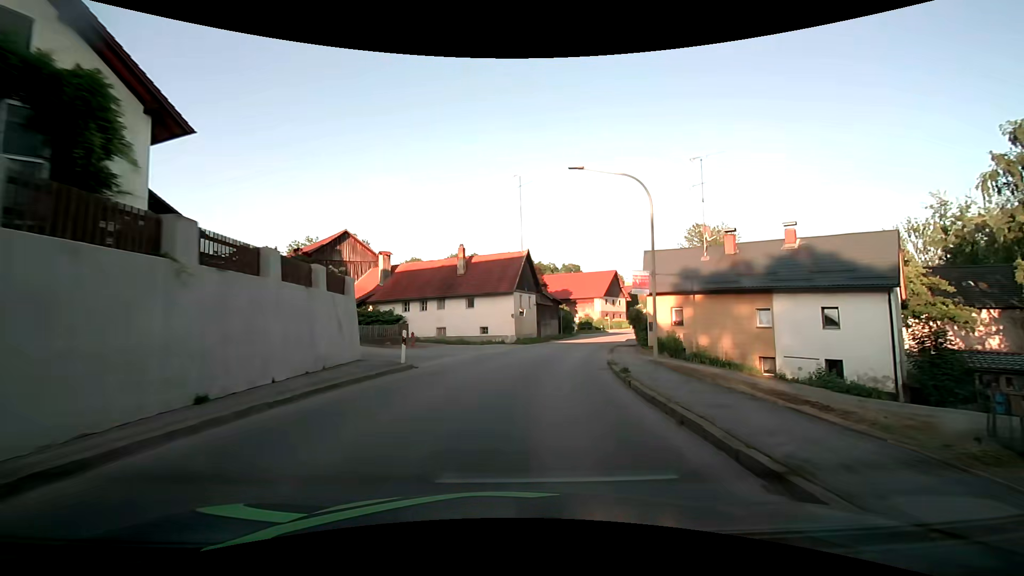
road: secondary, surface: asphalt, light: Day
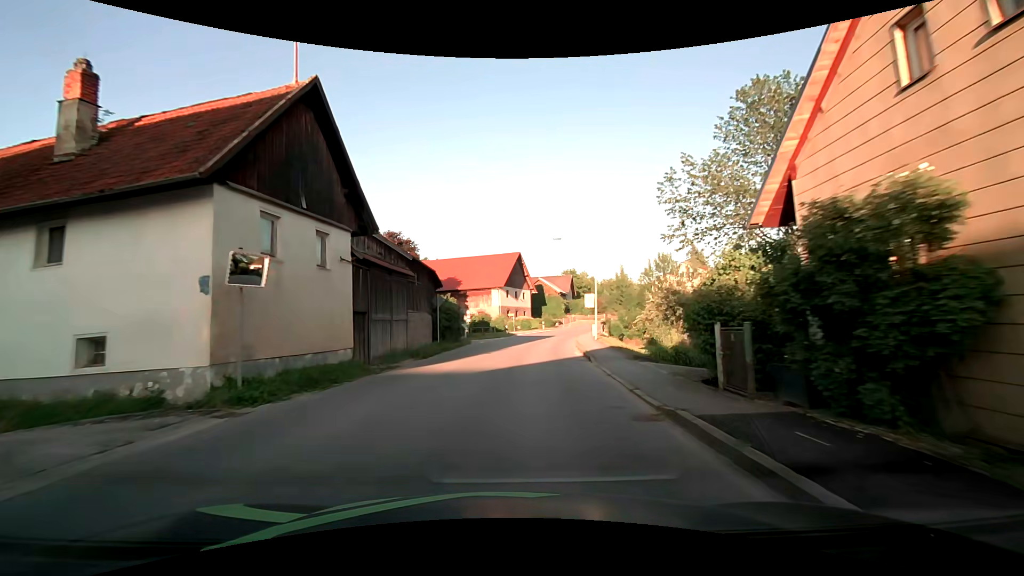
(+4.1, +30.2) m; +13°
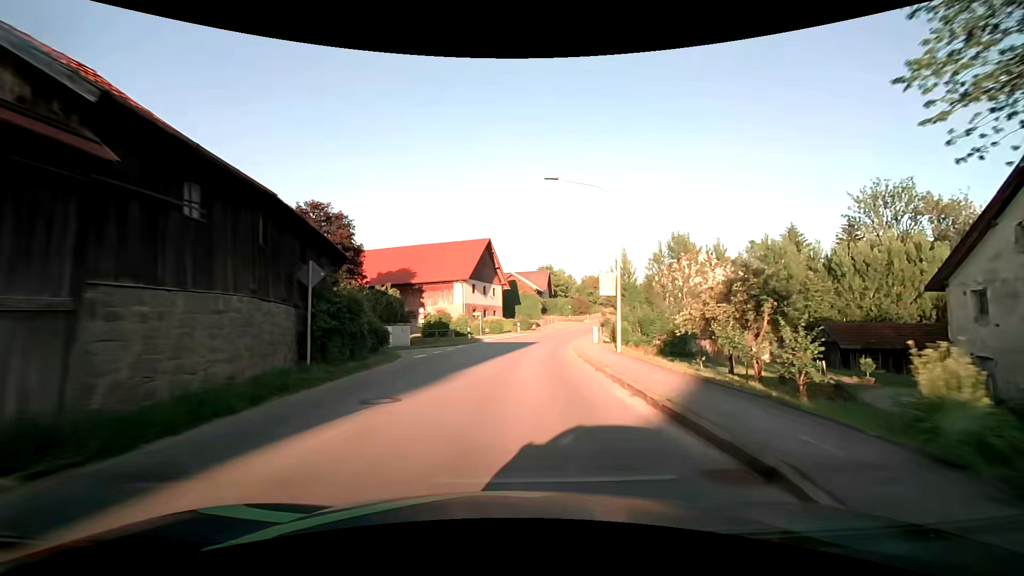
(+0.6, +15.3) m; +4°
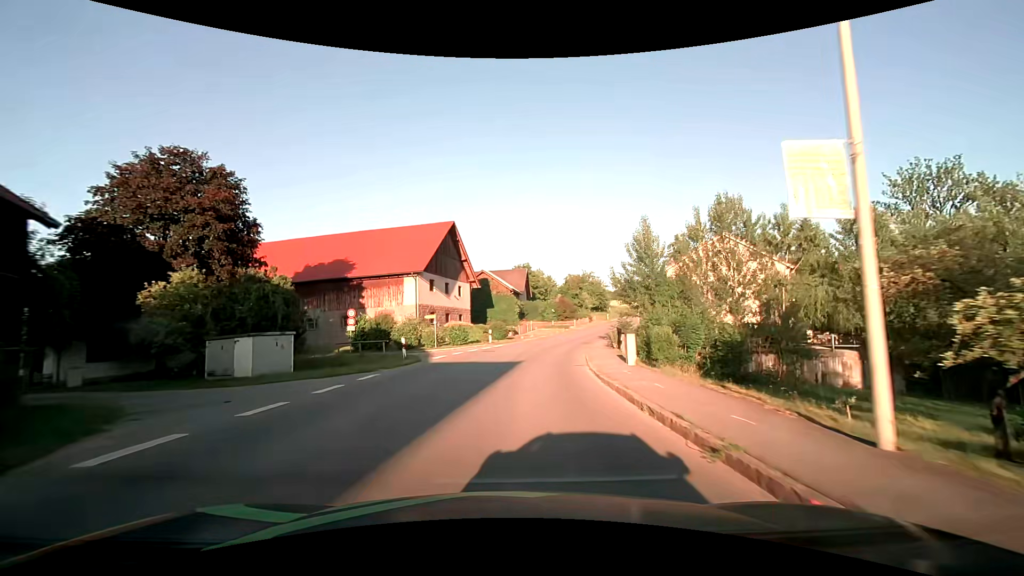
(+0.3, +15.2) m; +2°
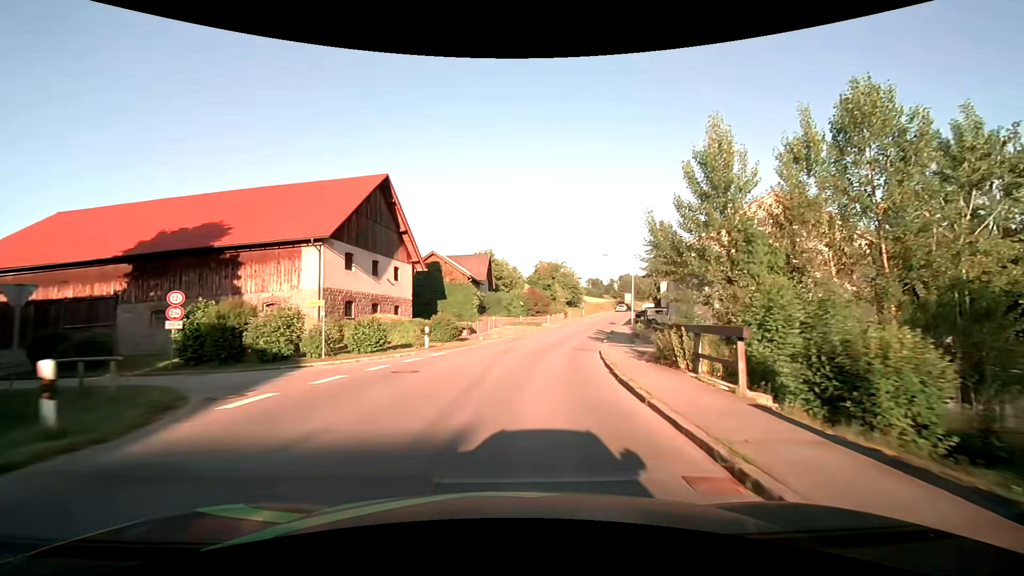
(+0.5, +15.1) m; +4°
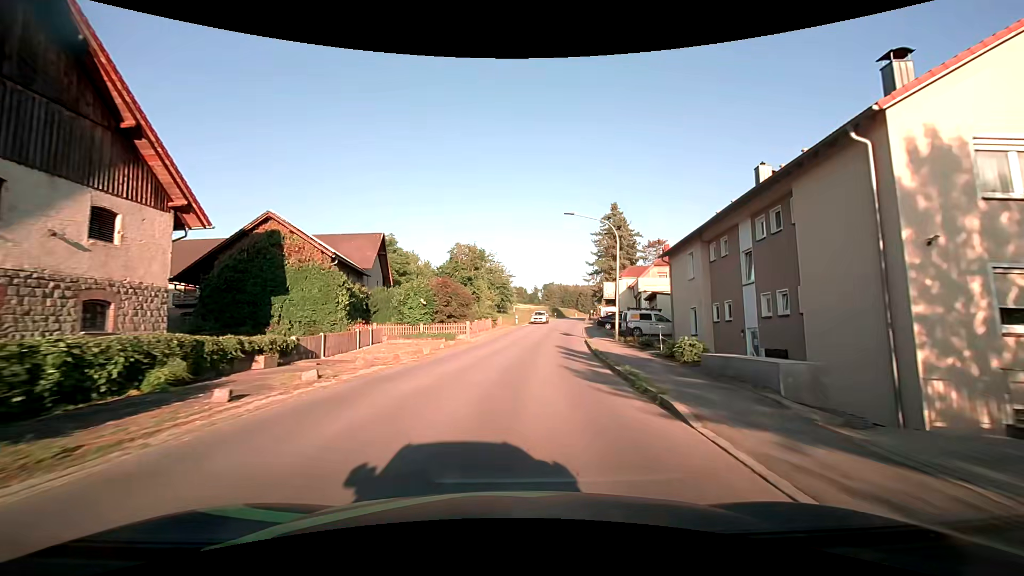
(+1.9, +22.5) m; +9°
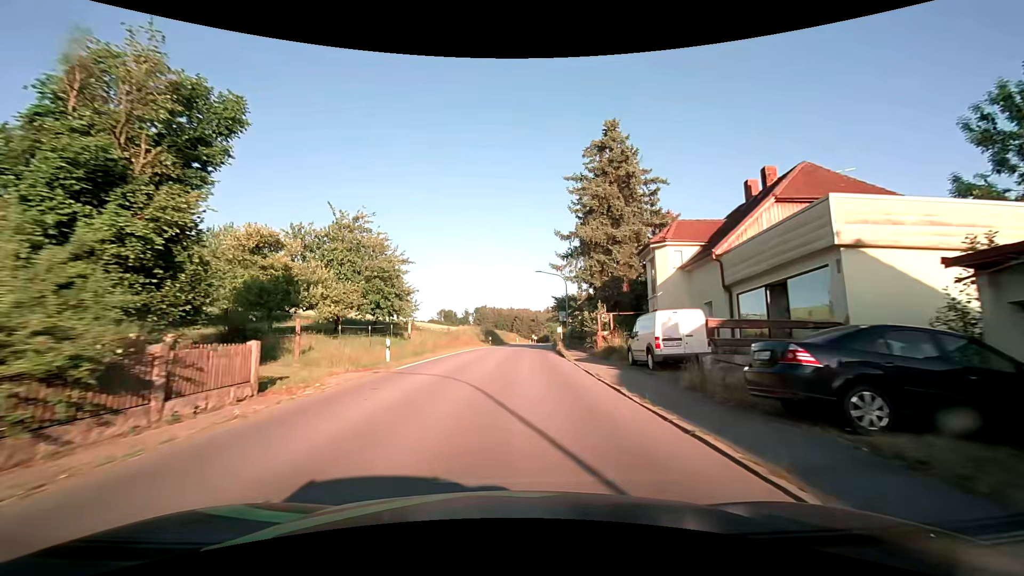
(+3.1, +37.0) m; +8°
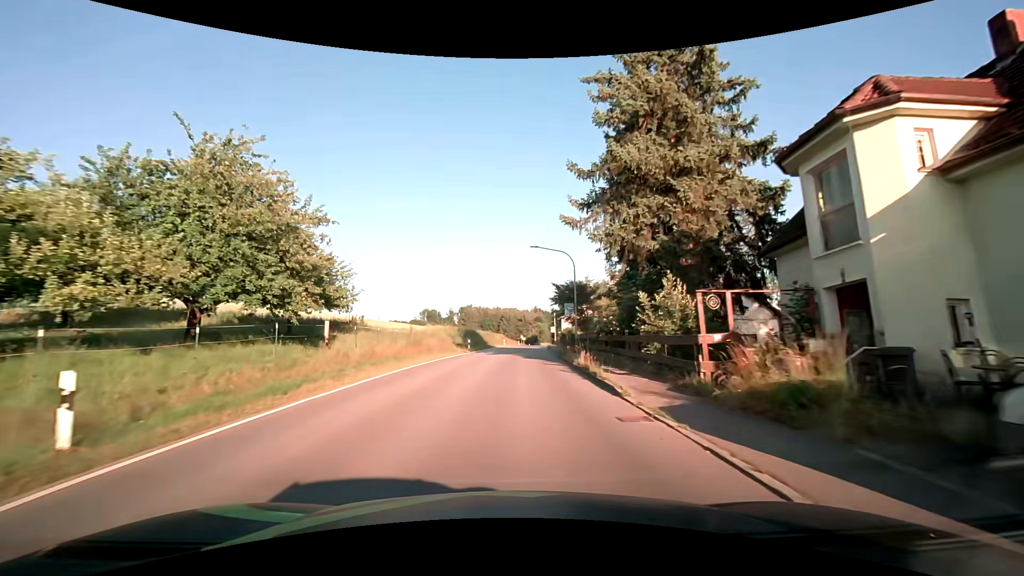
(+0.2, +14.7) m; +1°
(0, +10) (+1, +20) (+1, +30) (+2, +40) (+2, +50) (+3, +60) (+4, +70) (+5, +80) (+6, +90) (+7, +100) m
